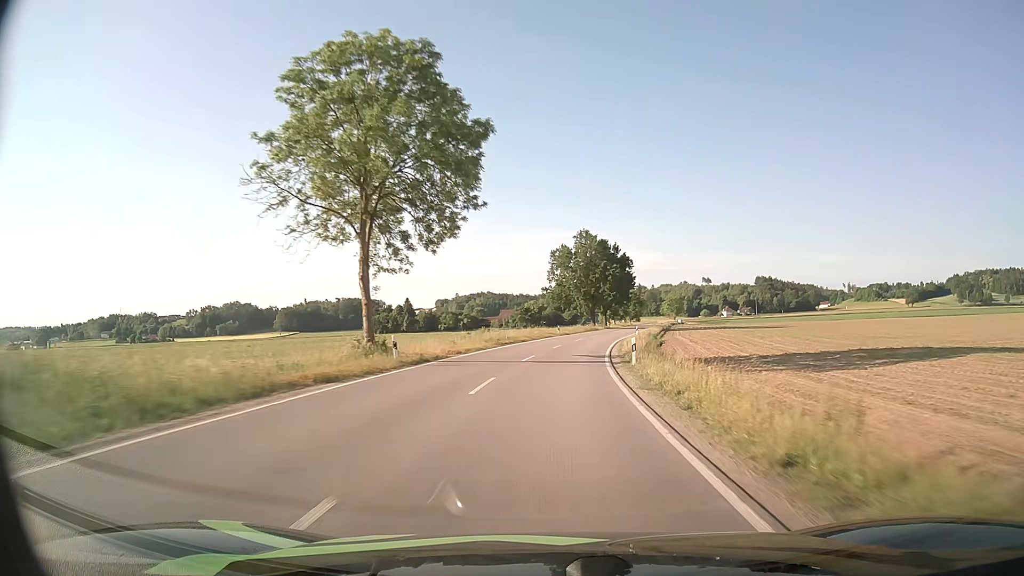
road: tertiary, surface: asphalt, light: Day
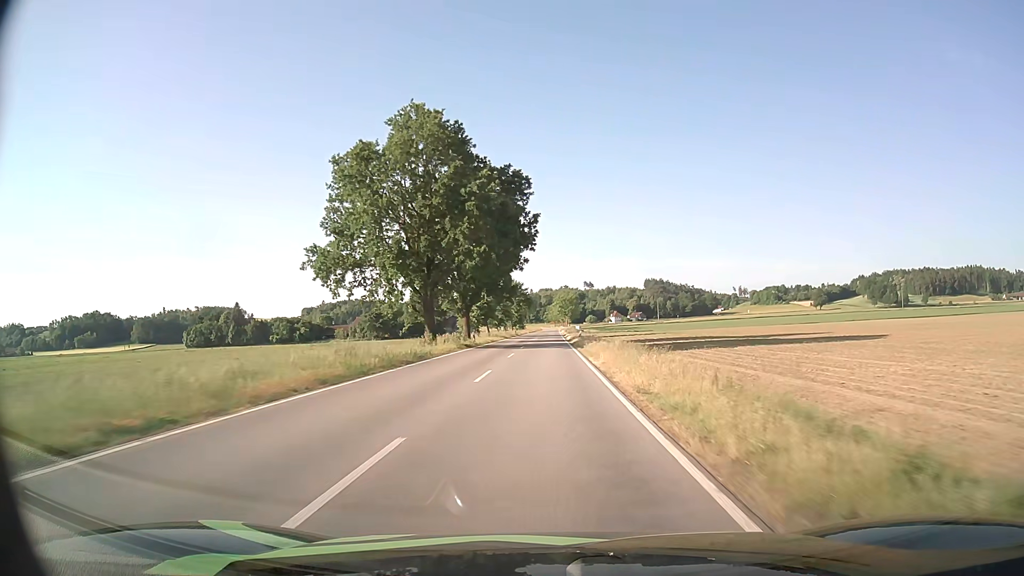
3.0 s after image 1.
(+7.0, +68.9) m; +11°
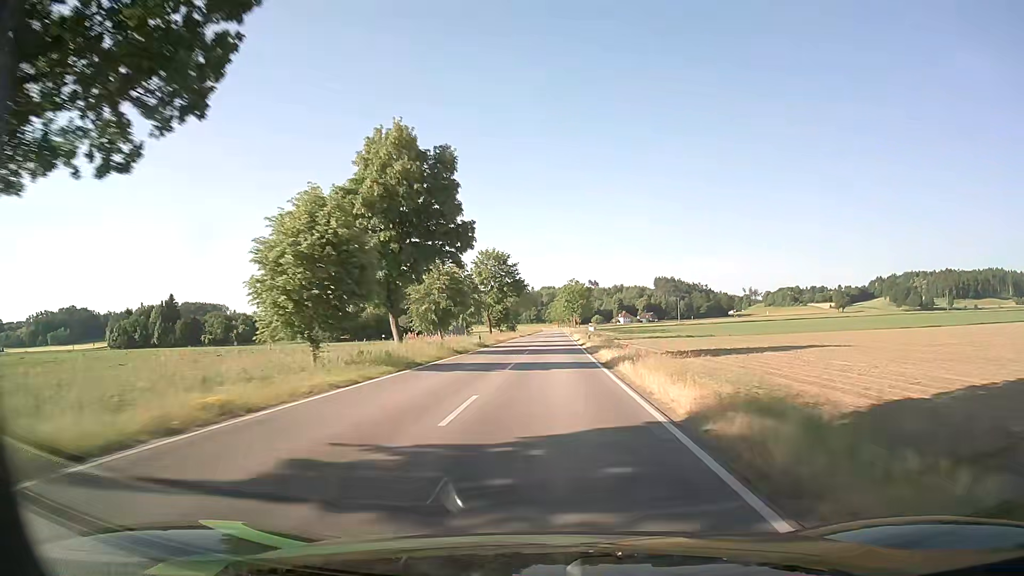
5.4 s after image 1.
(-0.1, +55.7) m; 0°
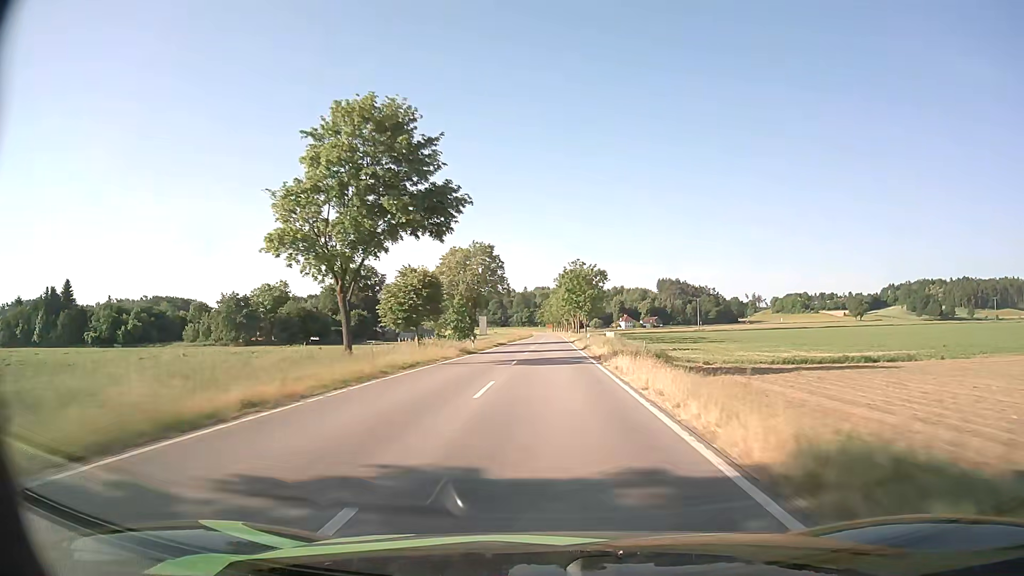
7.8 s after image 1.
(+0.2, +57.0) m; 0°
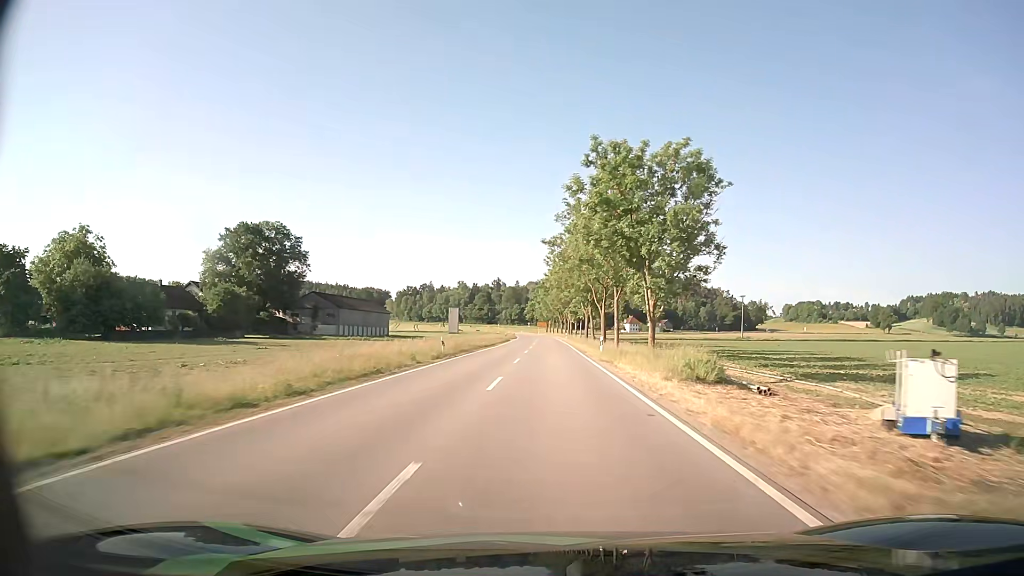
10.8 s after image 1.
(+0.3, +71.3) m; 0°
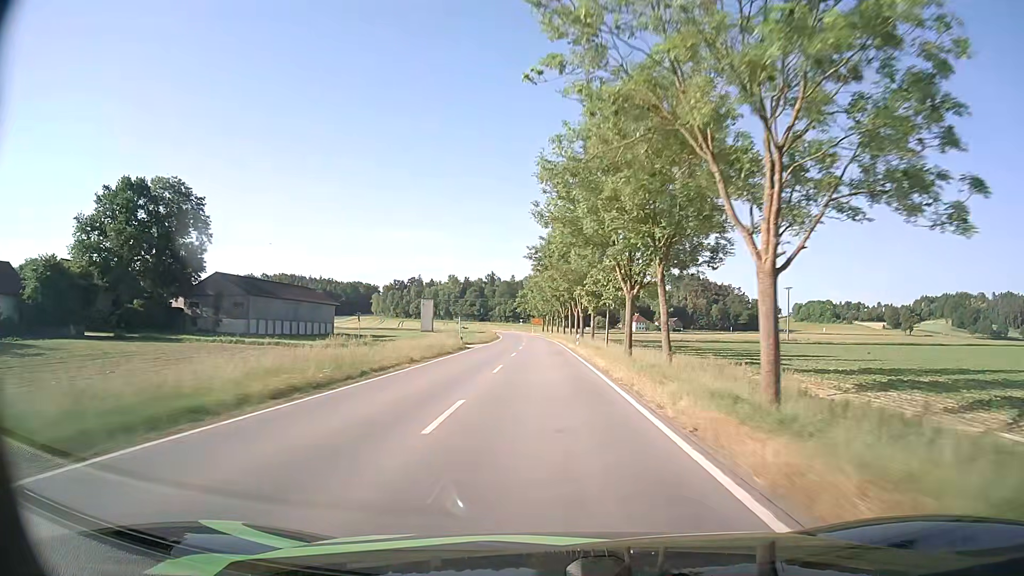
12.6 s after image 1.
(+0.4, +42.6) m; +1°
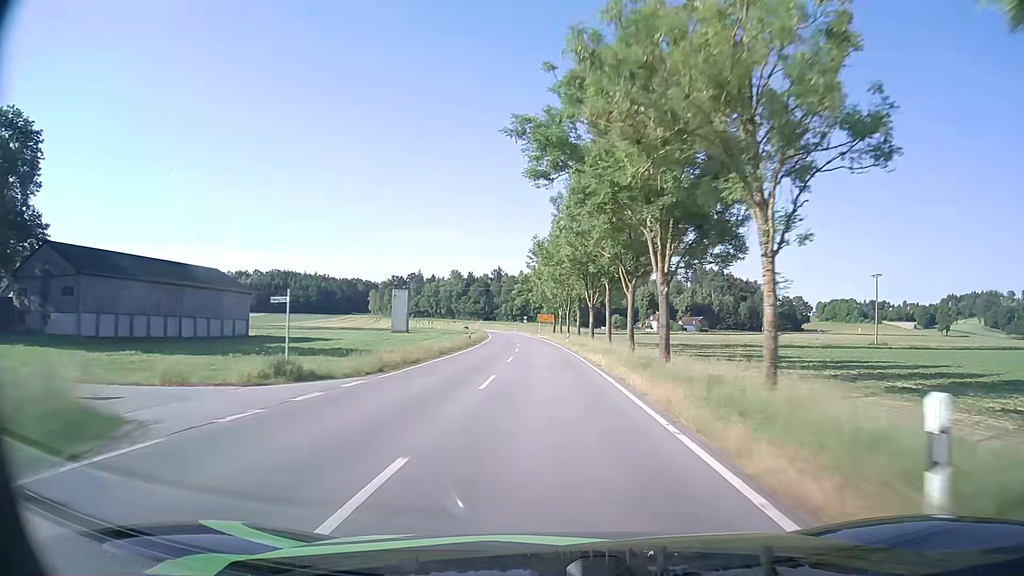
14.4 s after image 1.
(-0.4, +42.4) m; -1°
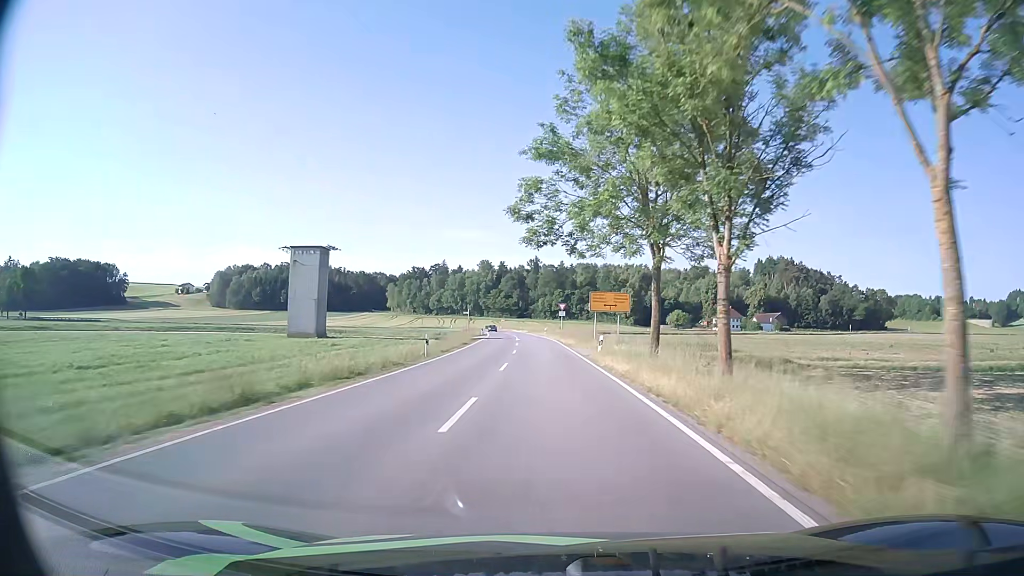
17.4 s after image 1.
(-1.8, +67.0) m; -4°
(0, +10) (0, +20) (0, +30) (0, +40) (-1, +50) (-1, +60) (-2, +70) (-2, +80) (-3, +90) (-4, +100) m
